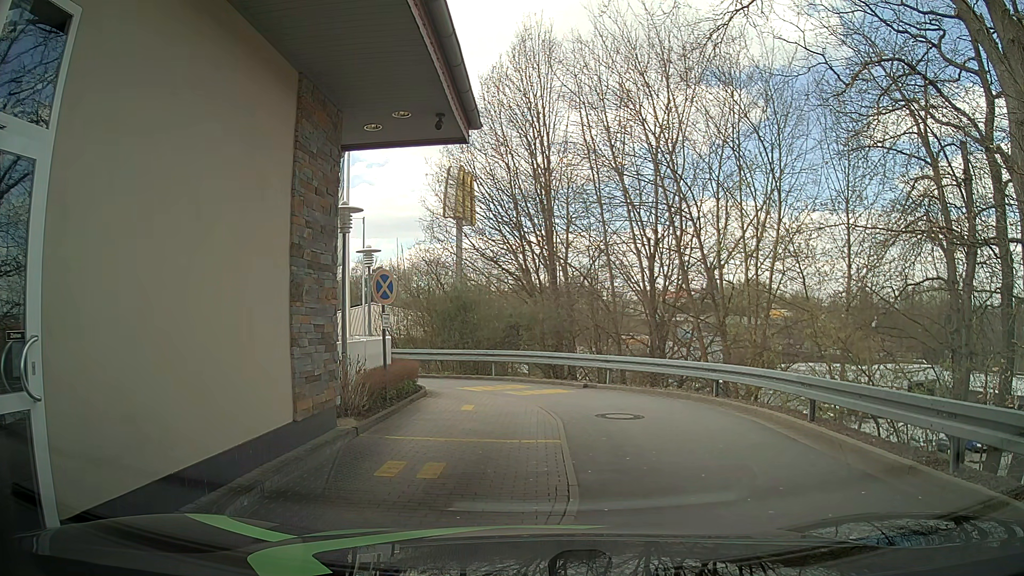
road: tertiary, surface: asphalt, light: Day
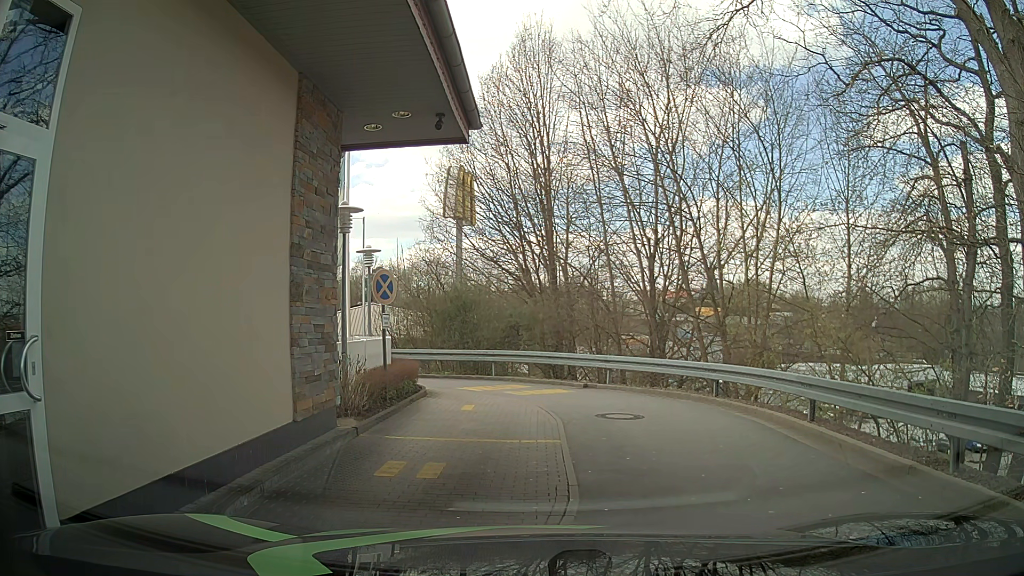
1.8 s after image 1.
(0.0, 0.0) m; 0°
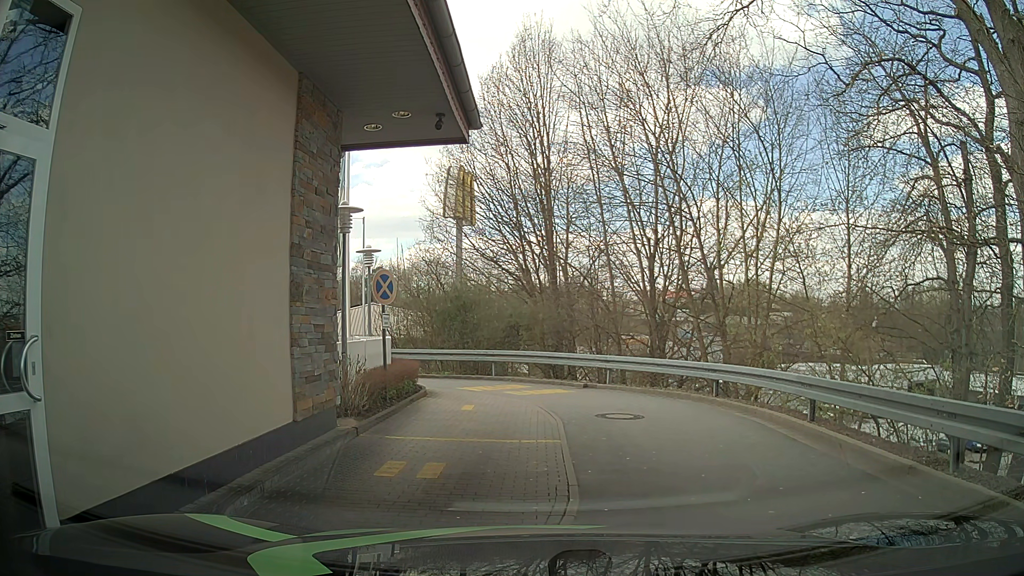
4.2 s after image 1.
(0.0, 0.0) m; 0°
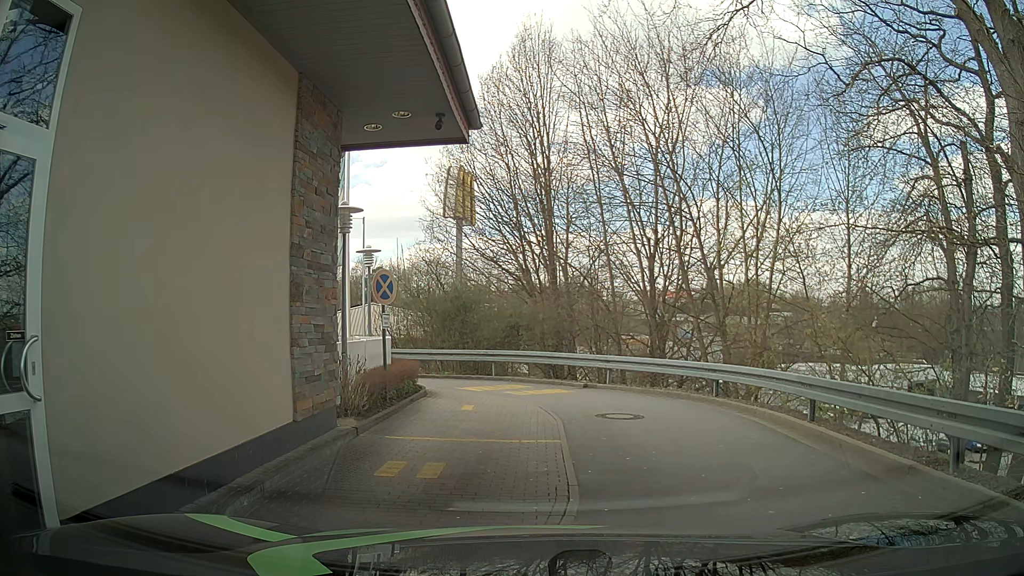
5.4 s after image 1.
(0.0, 0.0) m; 0°
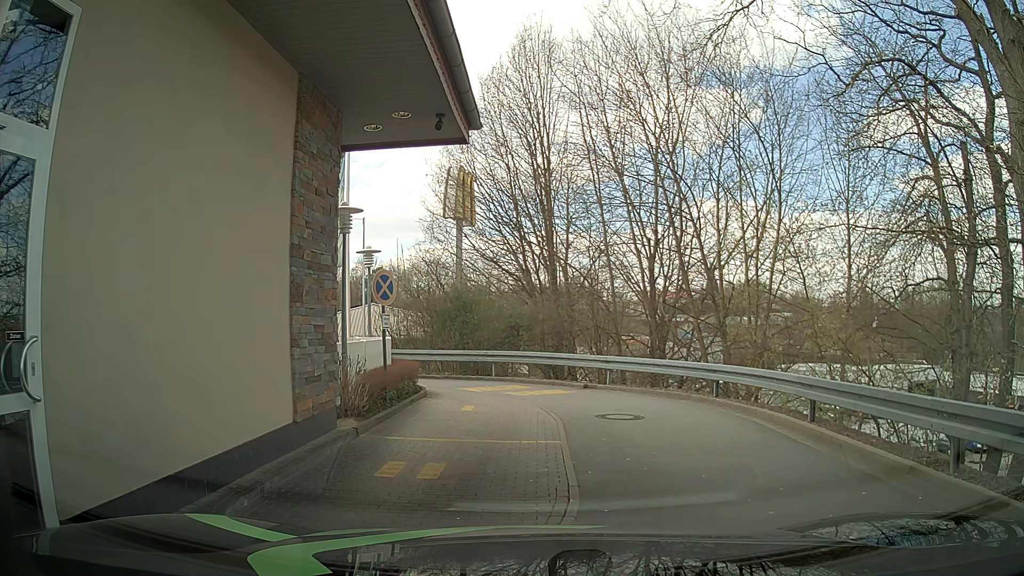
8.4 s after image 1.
(0.0, 0.0) m; 0°
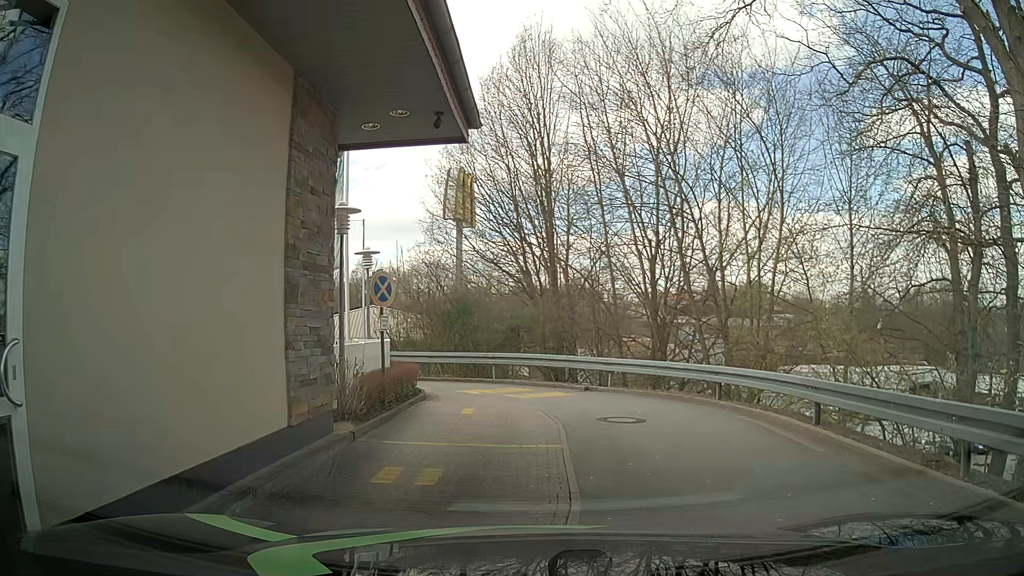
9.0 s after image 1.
(0.0, +0.2) m; 0°
